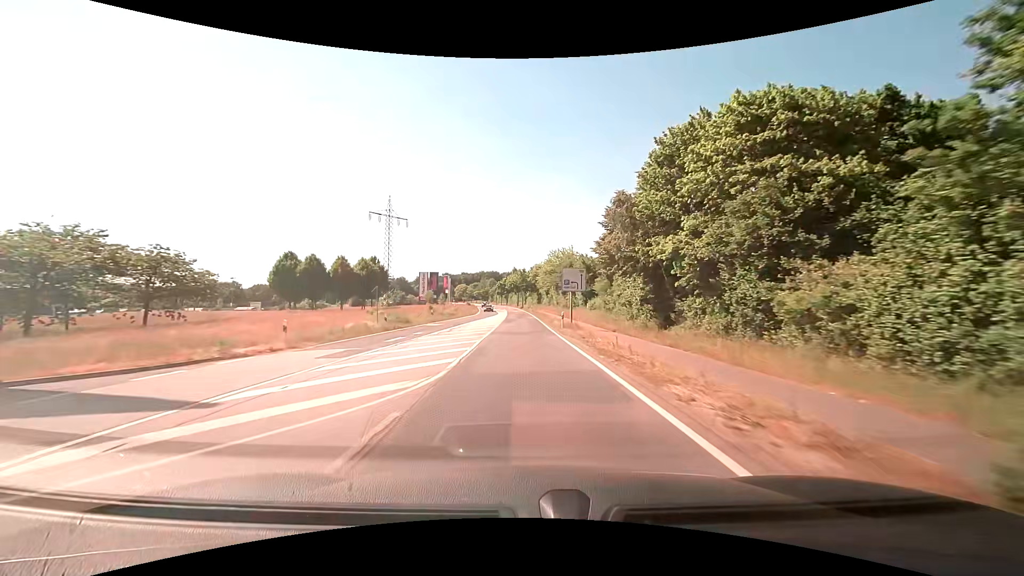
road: tertiary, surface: asphalt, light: Day
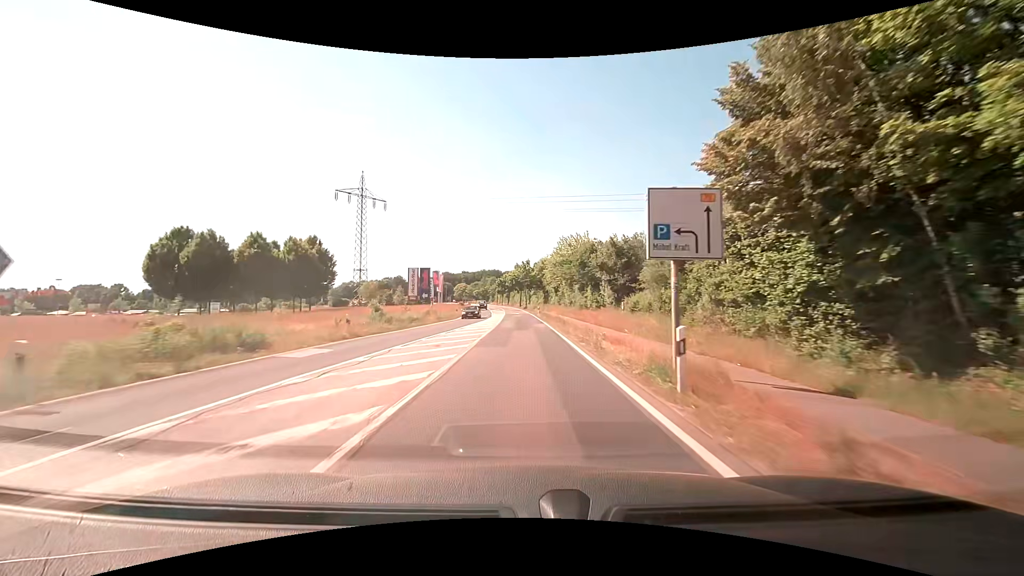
(-0.2, +23.4) m; -1°
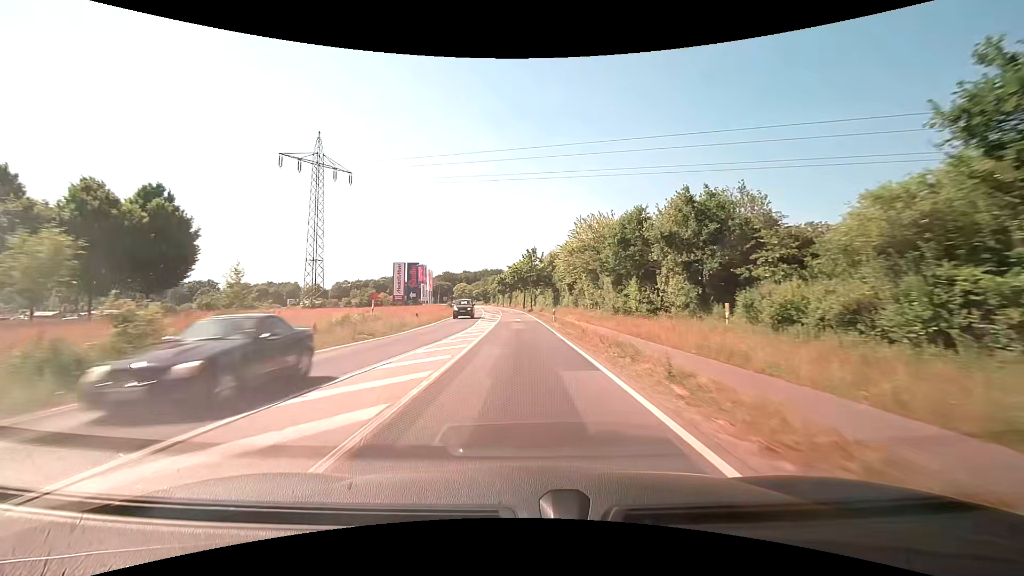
(-0.1, +23.9) m; 0°
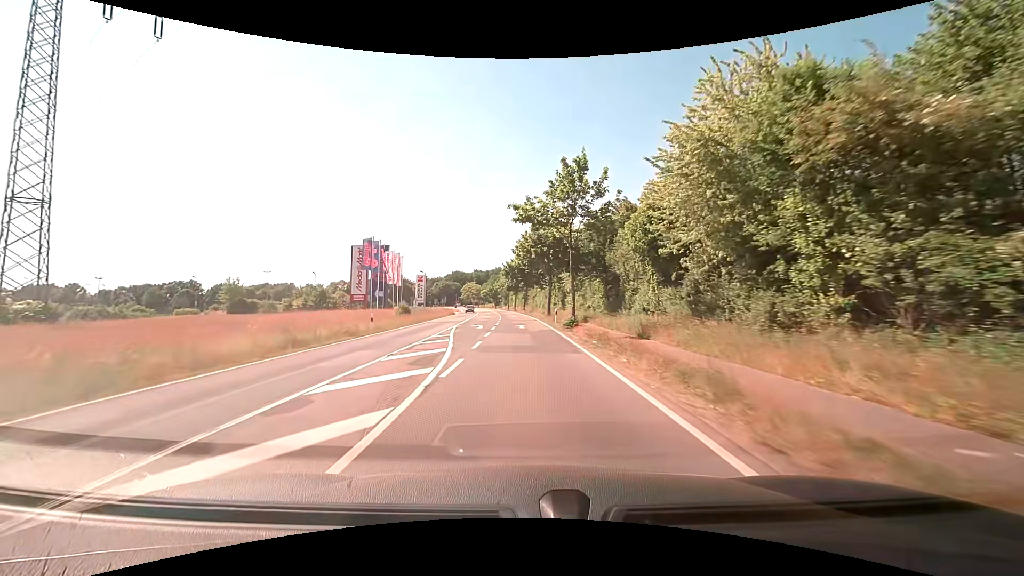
(-0.8, +46.9) m; -2°
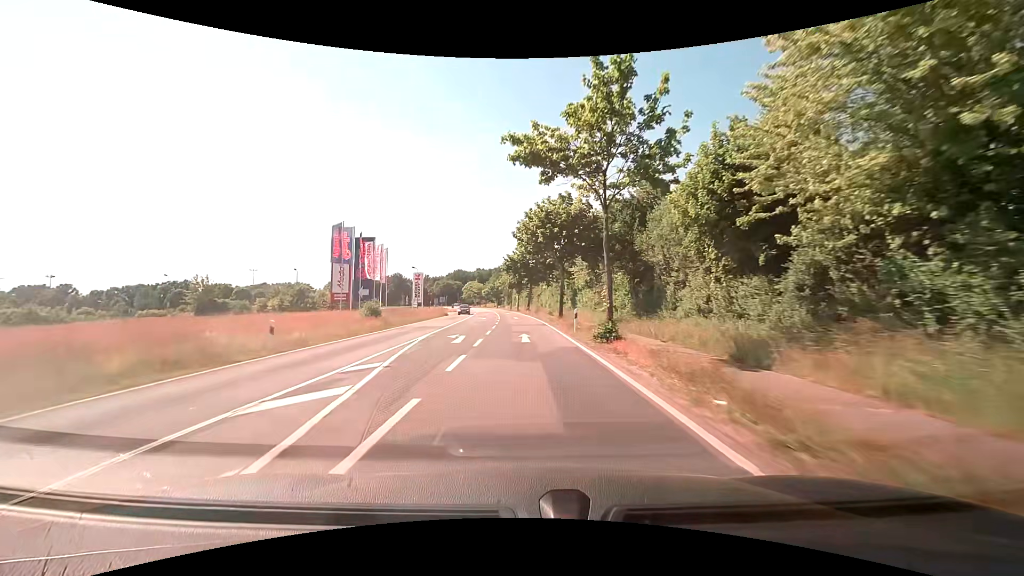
(0.0, +11.3) m; 0°
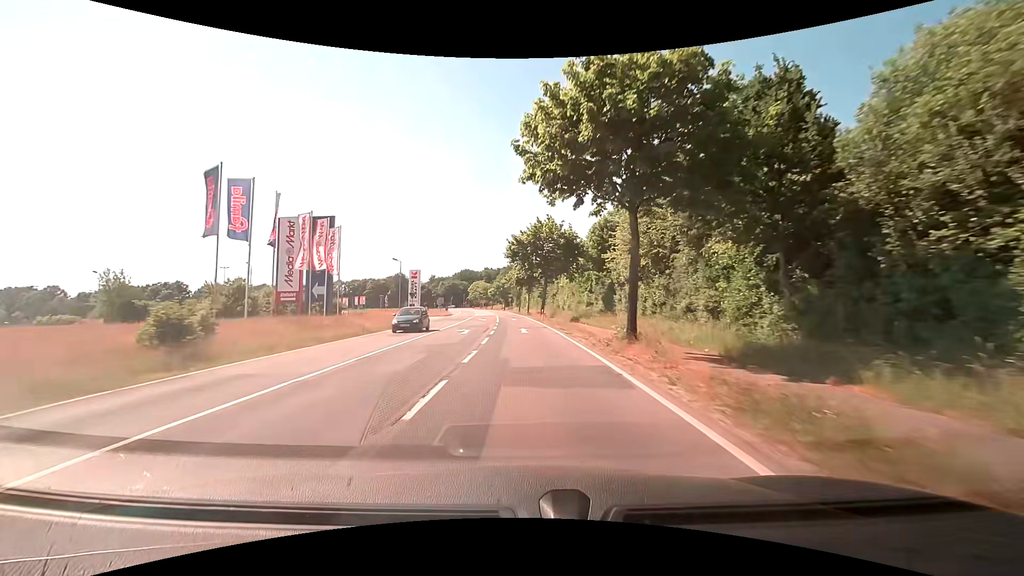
(-0.2, +22.0) m; -1°
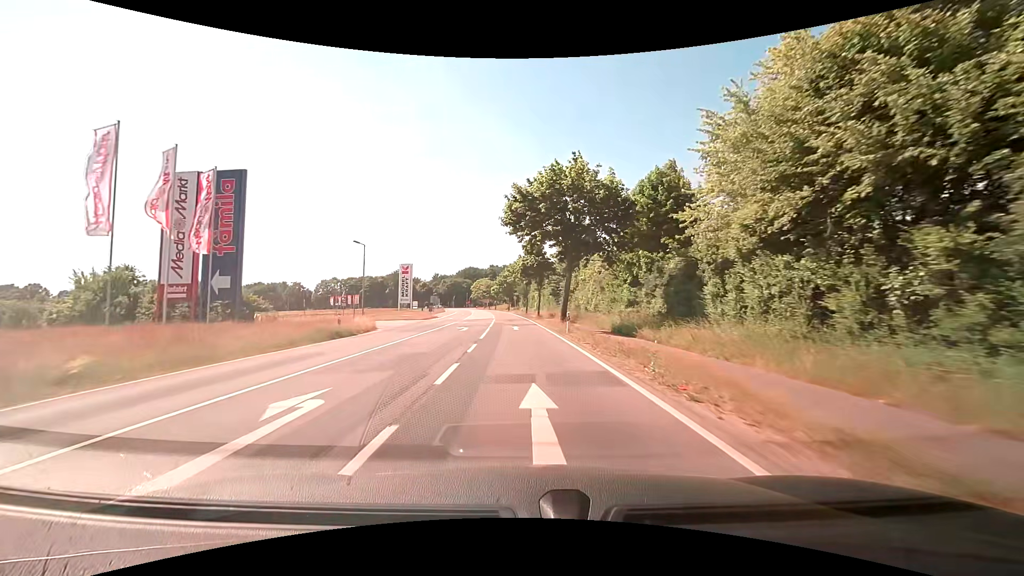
(-0.1, +21.3) m; -1°
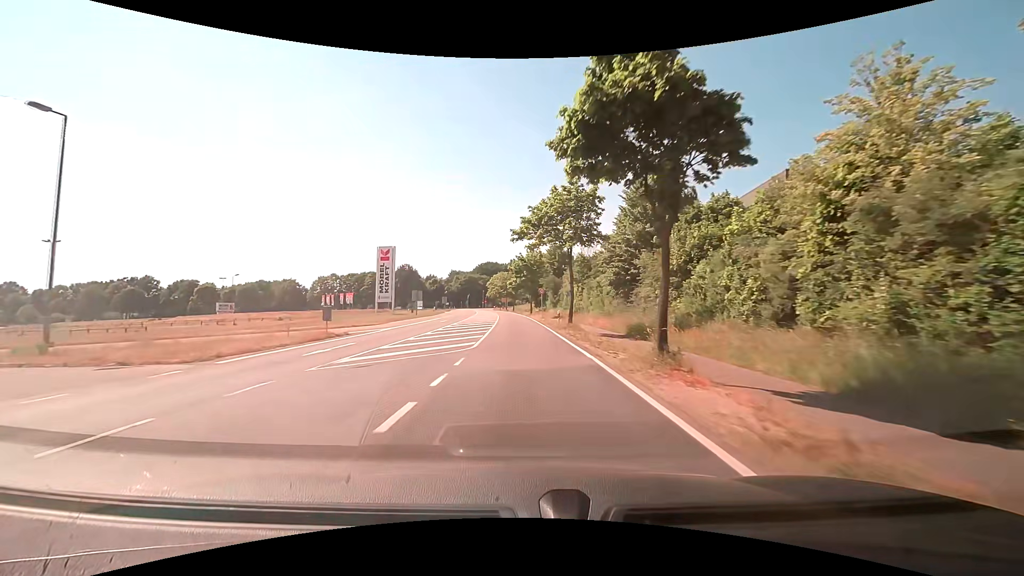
(-1.0, +41.0) m; -3°
(0, +10) (0, +20) (-1, +30) (-1, +40) (-1, +50) (-2, +60) (-2, +70) (-3, +80) (-4, +90) (-5, +100) m
